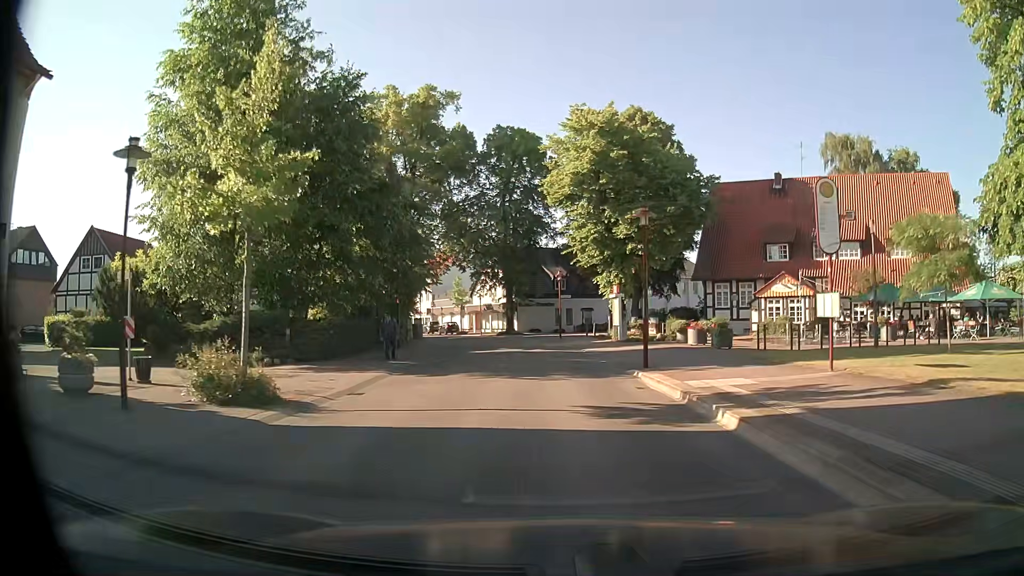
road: residential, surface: asphalt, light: Day
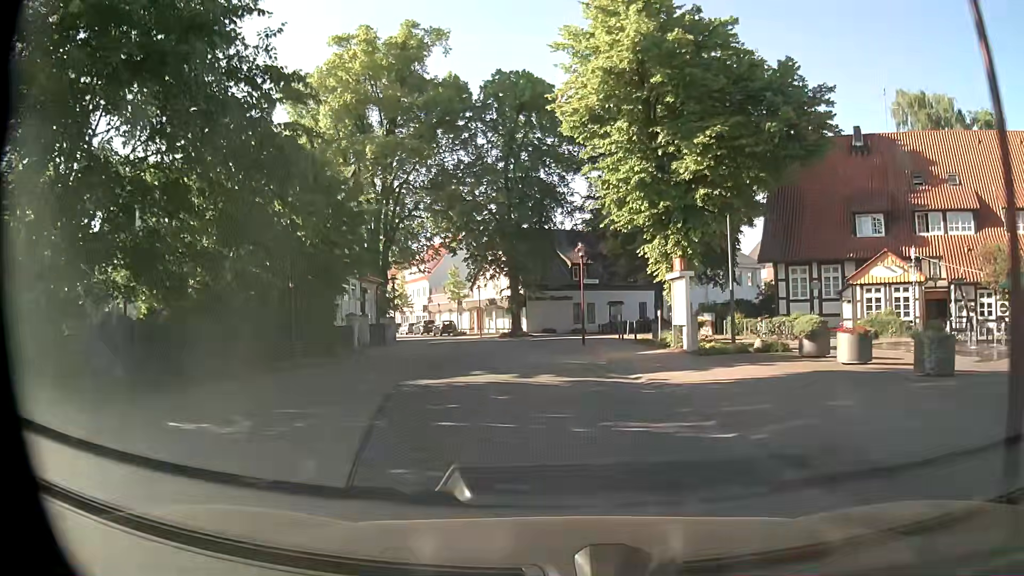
(-0.2, +14.1) m; -2°
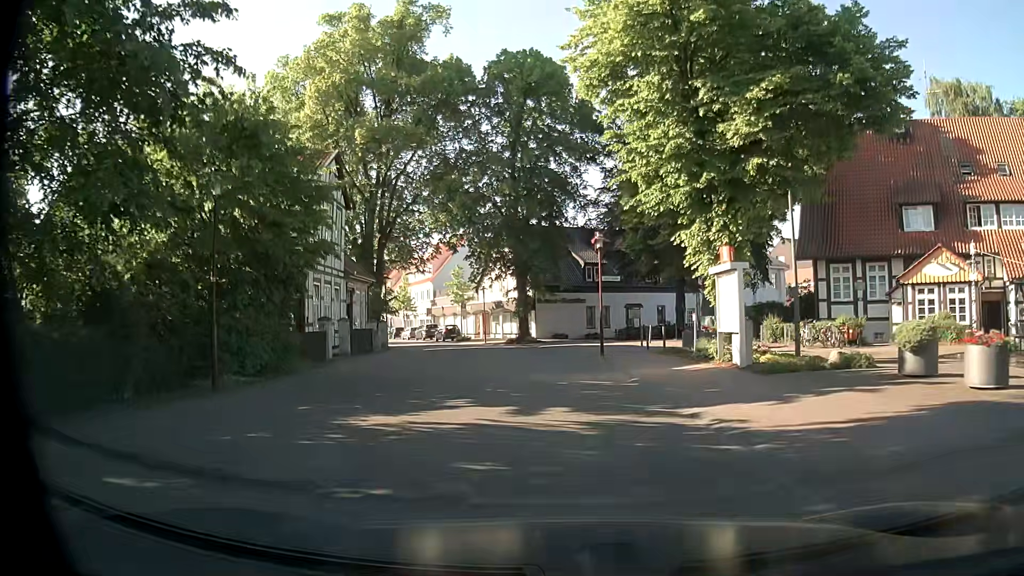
(0.0, +4.7) m; -1°
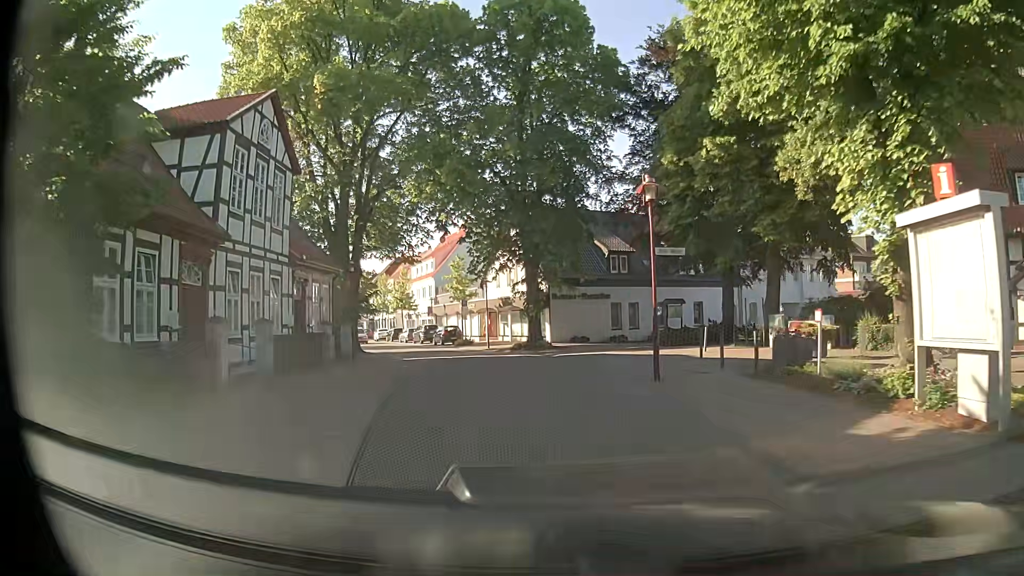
(0.0, +9.1) m; -1°
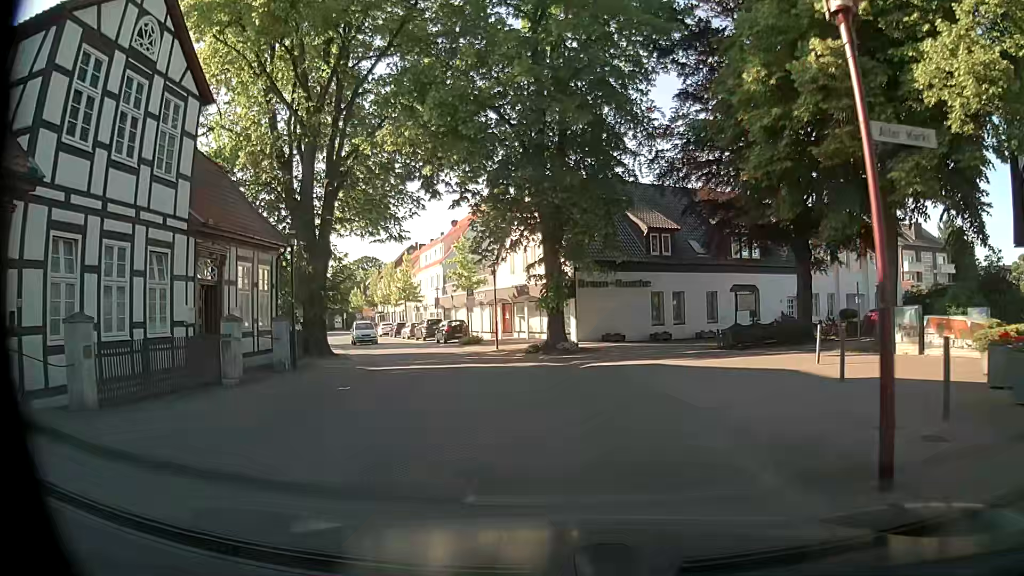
(-0.2, +8.9) m; -2°
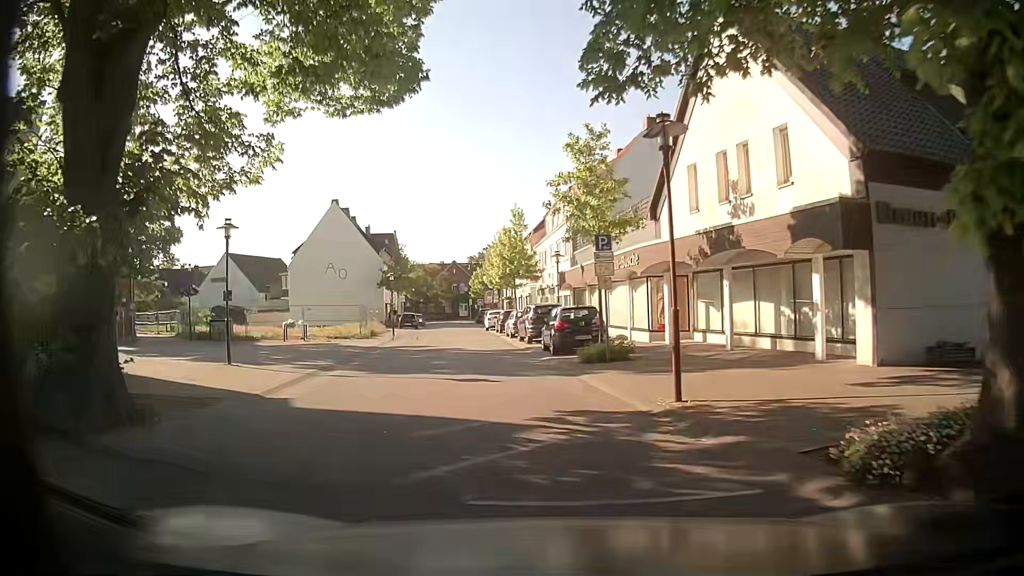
(-2.0, +21.8) m; -14°
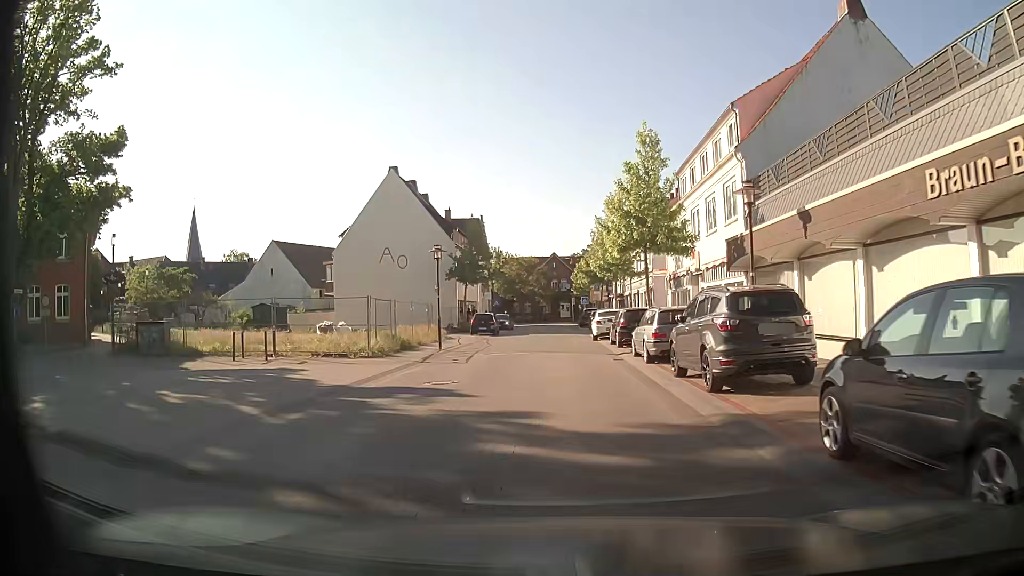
(-1.6, +17.6) m; -8°
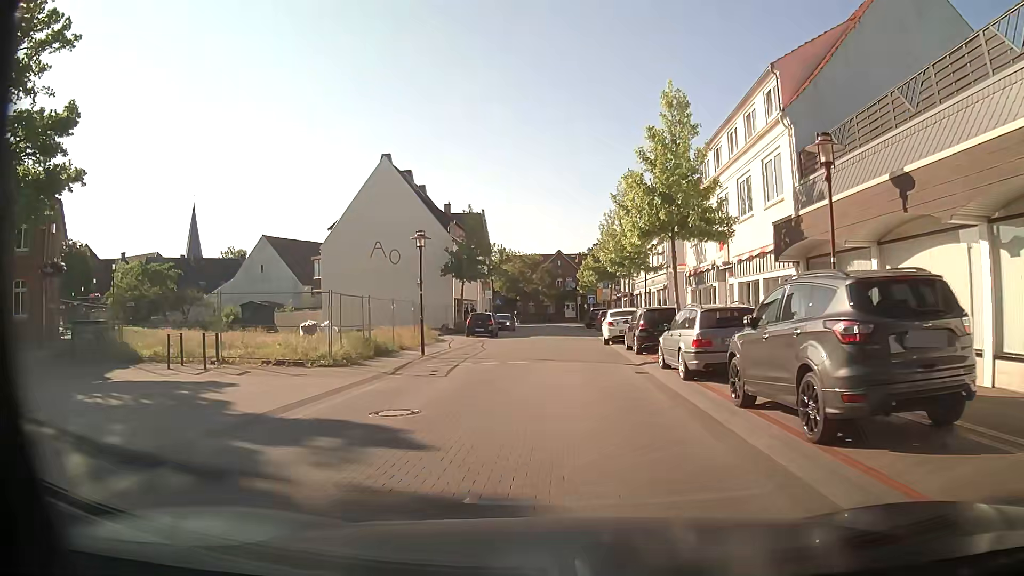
(-0.1, +4.4) m; -1°
